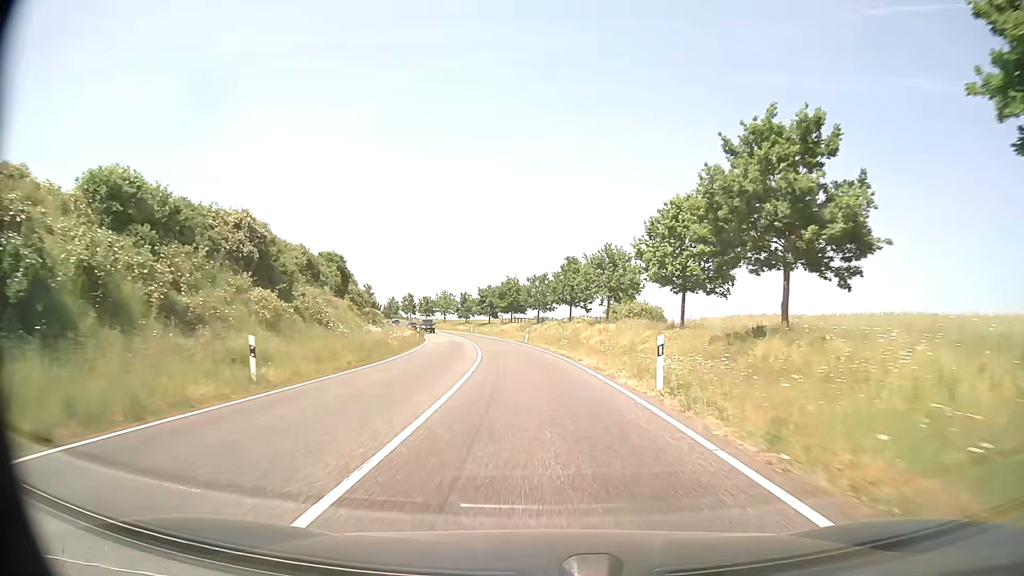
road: secondary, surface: asphalt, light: Day
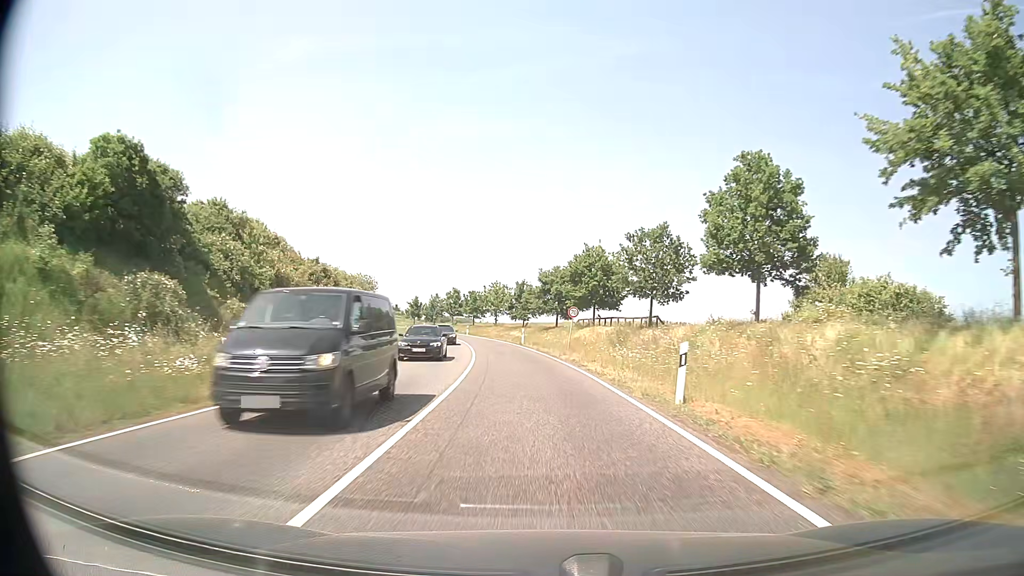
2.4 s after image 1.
(-2.1, +42.2) m; -6°
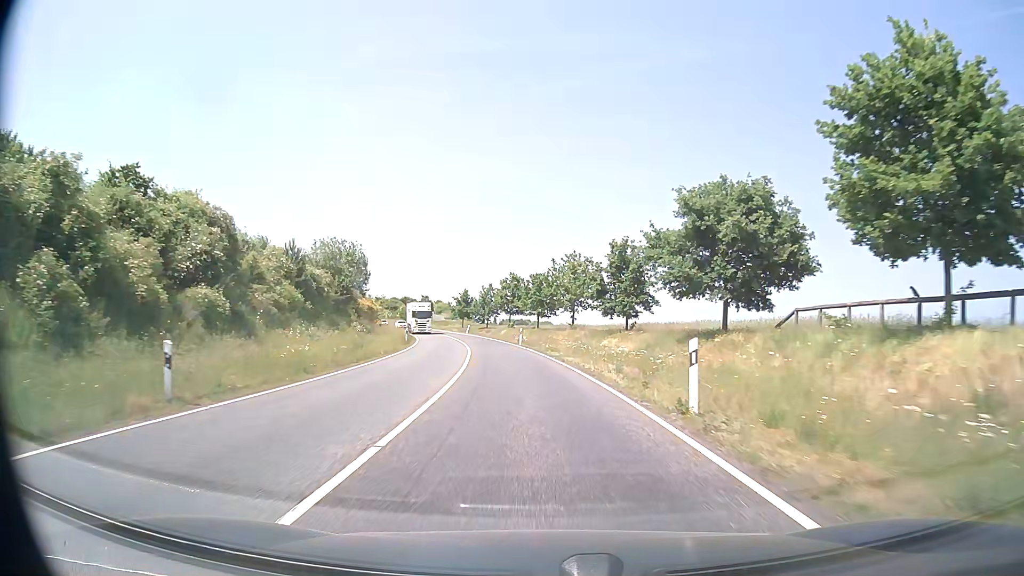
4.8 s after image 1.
(-2.5, +42.3) m; -7°
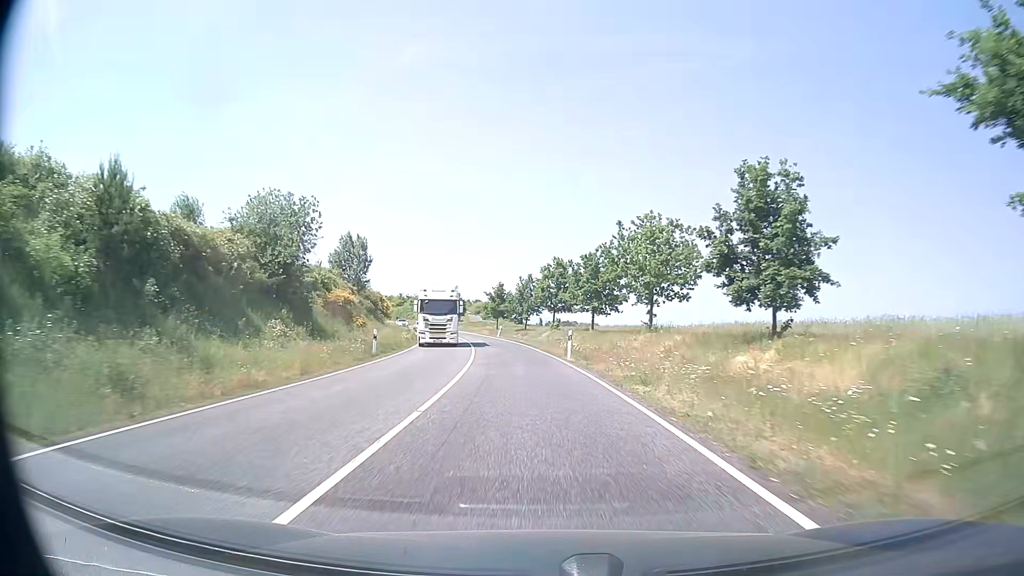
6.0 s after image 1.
(-0.7, +21.2) m; -4°
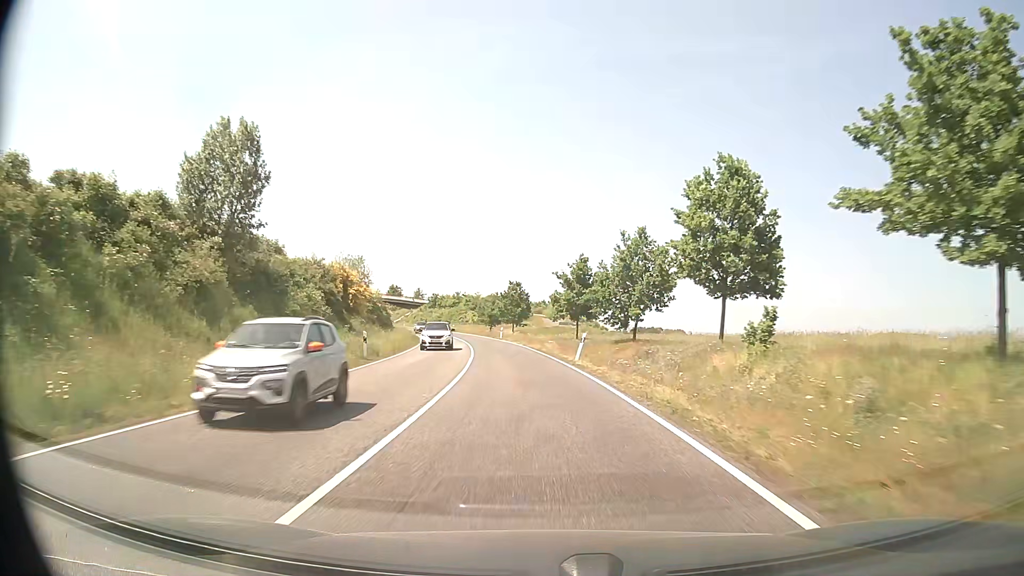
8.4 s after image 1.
(-2.4, +42.4) m; -7°
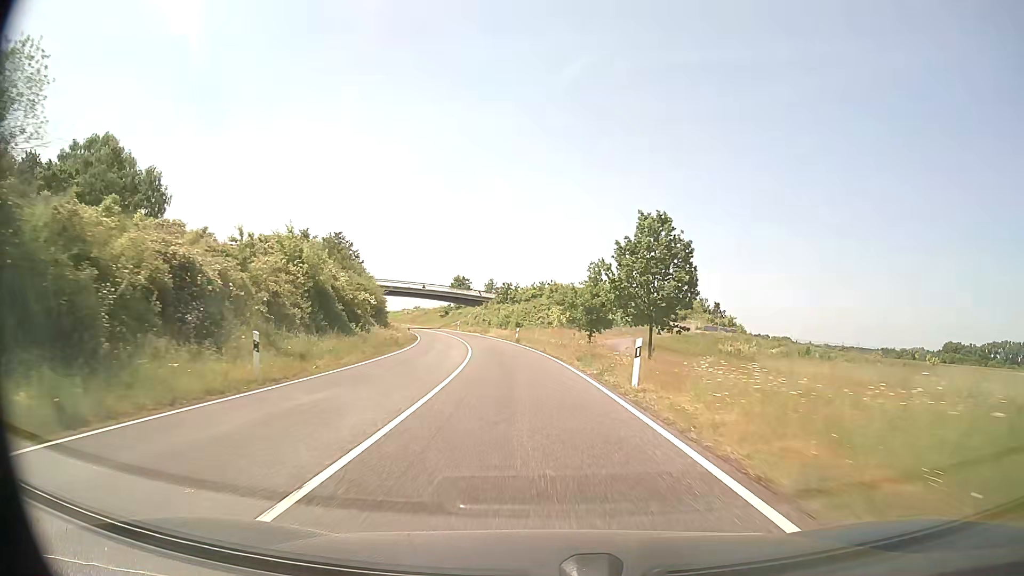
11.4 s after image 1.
(-3.9, +53.1) m; -8°
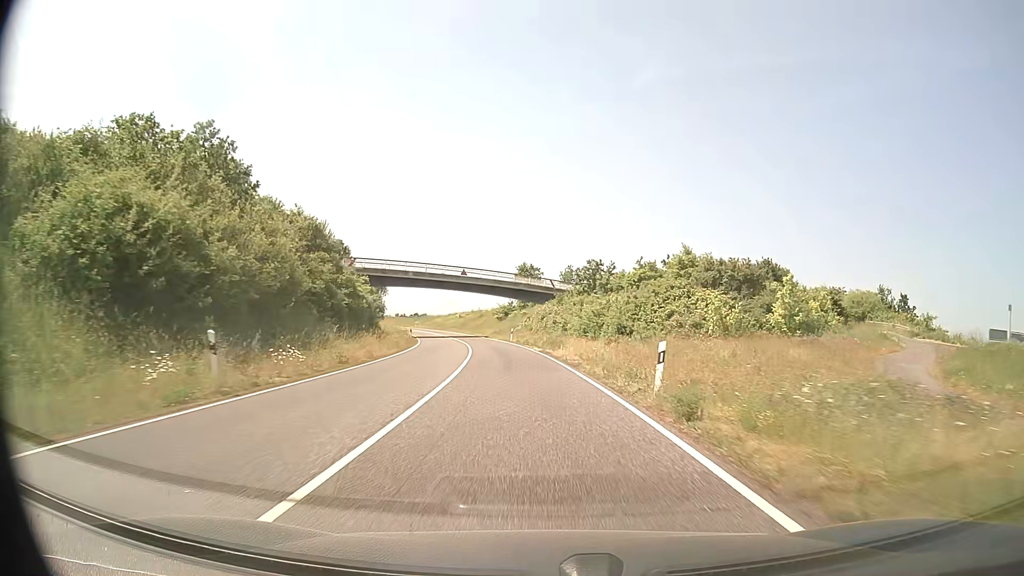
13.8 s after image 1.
(-2.6, +42.7) m; -7°
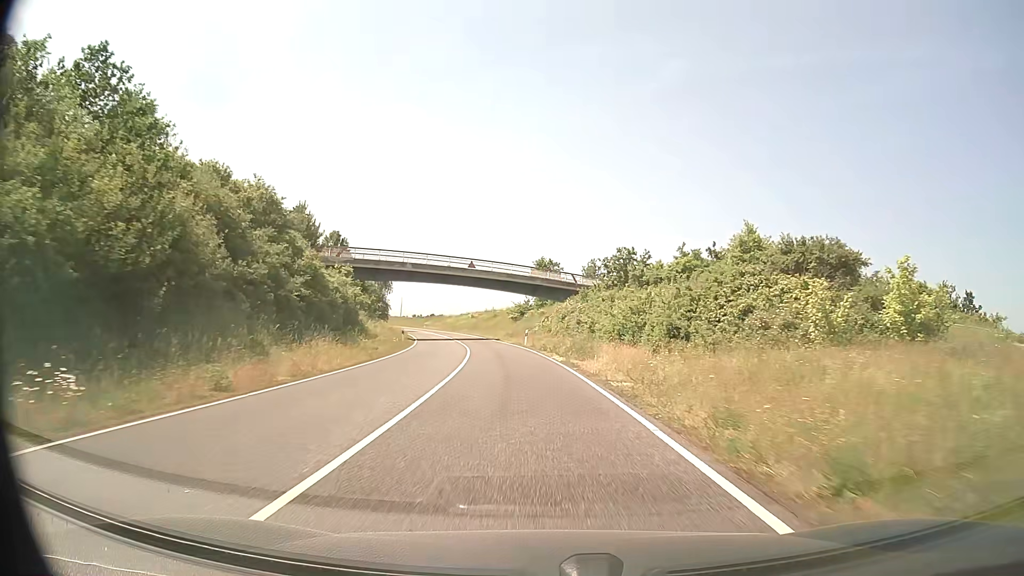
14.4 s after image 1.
(-0.1, +10.7) m; -1°
(0, +10) (-1, +20) (-1, +30) (-2, +40) (-4, +50) (-5, +60) (-7, +69) (-10, +79) (-12, +89) (-15, +99) m
